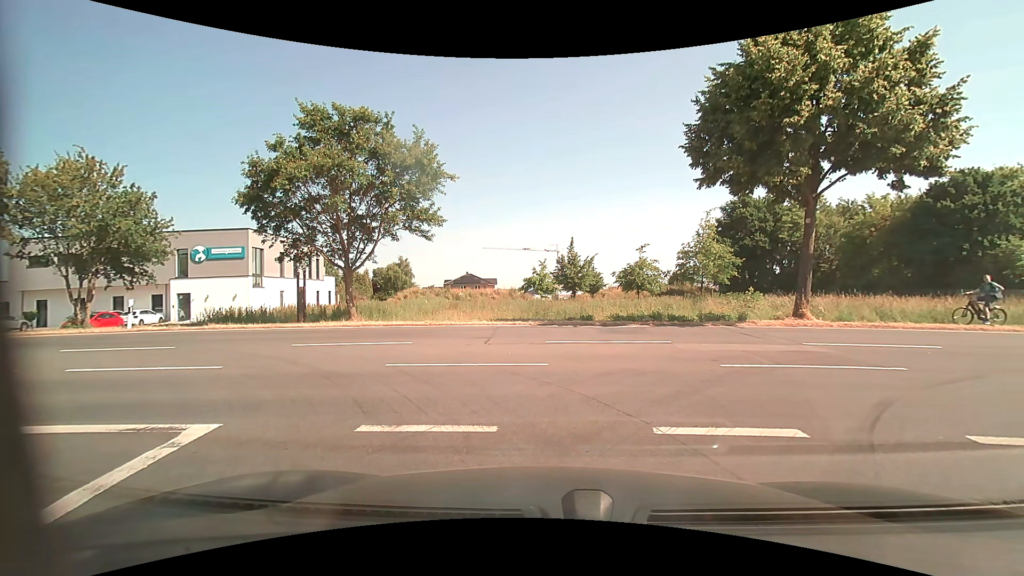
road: residential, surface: asphalt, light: Day
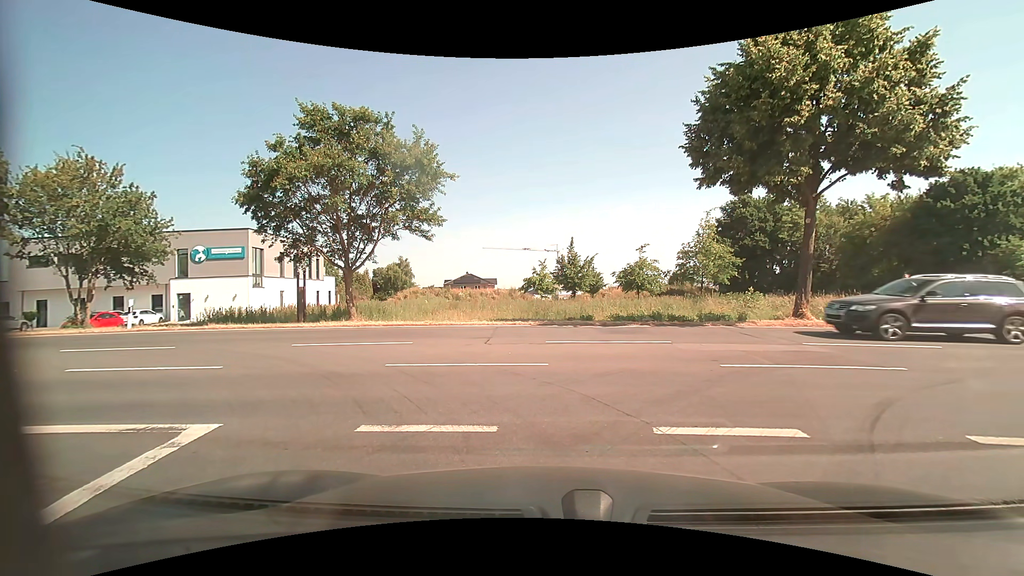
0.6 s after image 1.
(0.0, 0.0) m; 0°
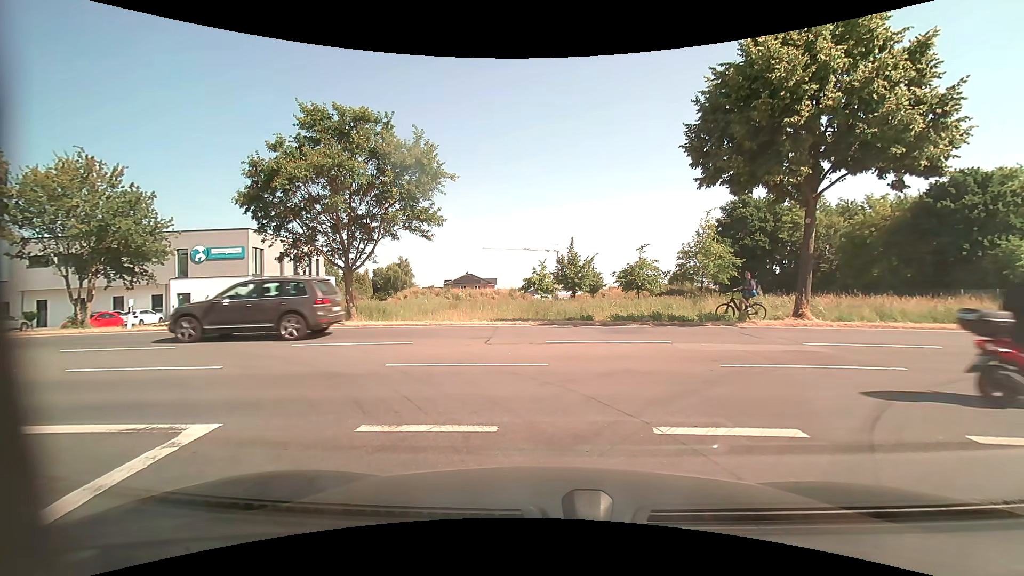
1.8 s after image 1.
(0.0, 0.0) m; 0°
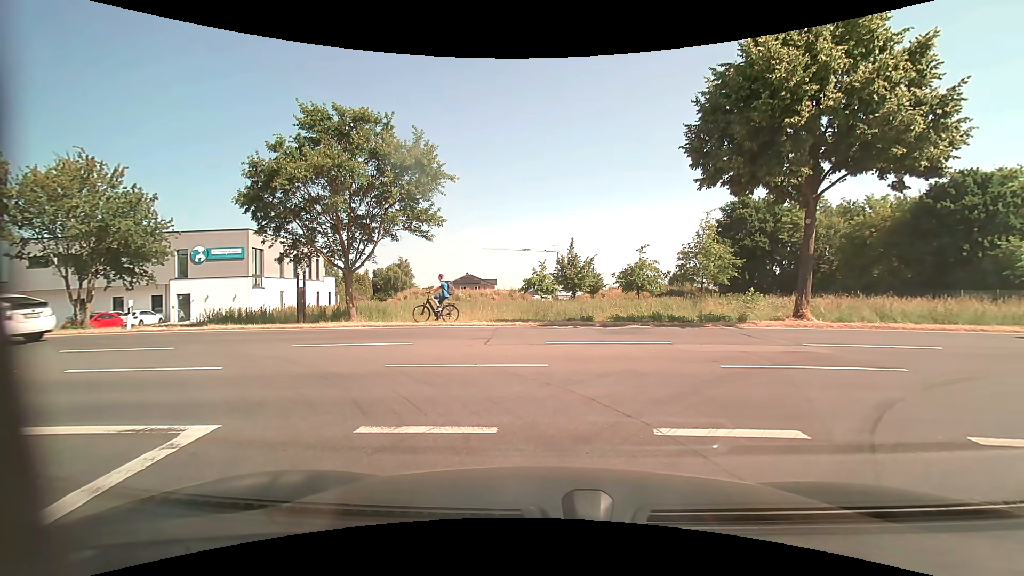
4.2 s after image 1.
(0.0, 0.0) m; 0°
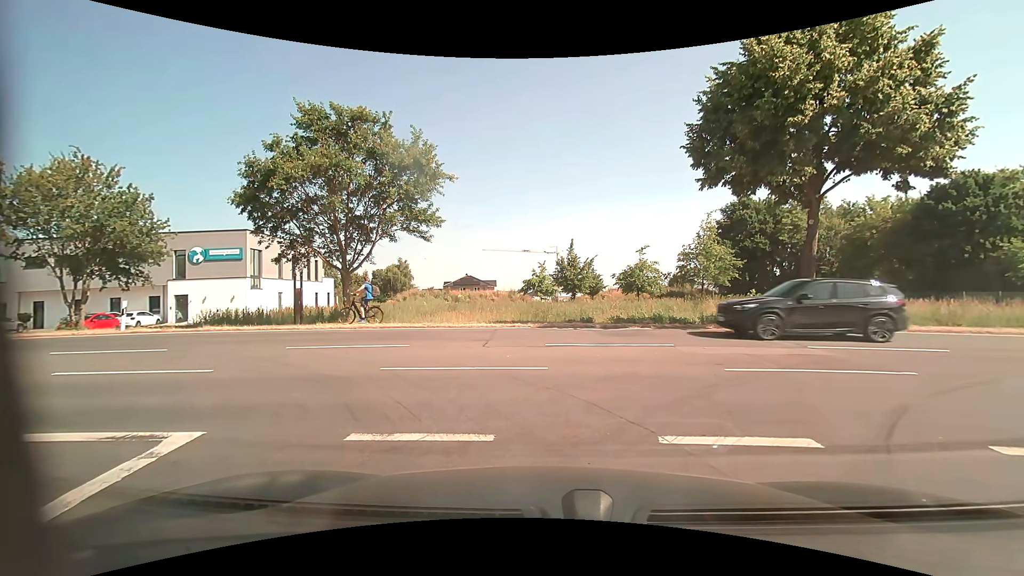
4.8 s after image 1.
(0.0, +0.2) m; 0°
